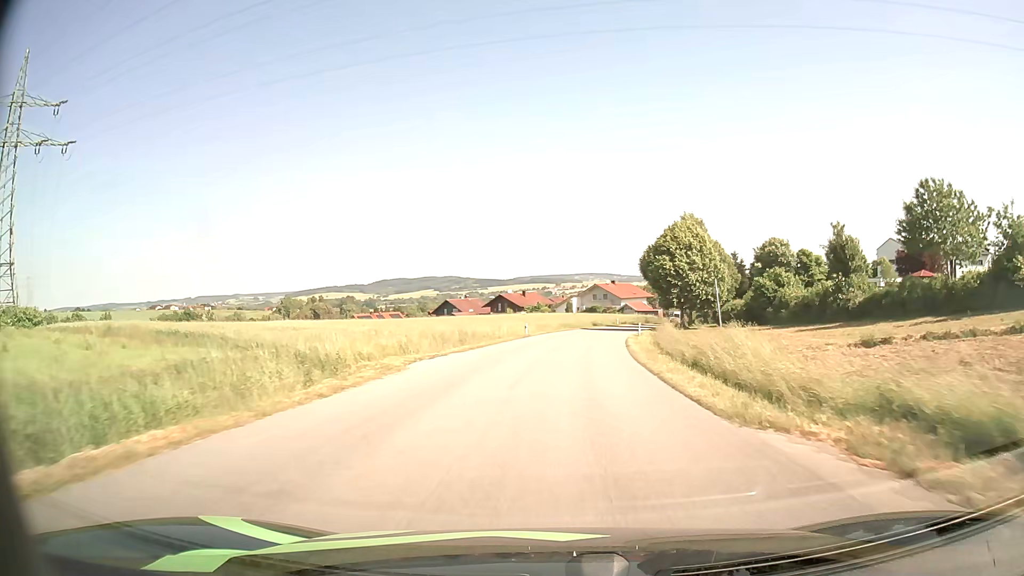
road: tertiary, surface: asphalt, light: Day
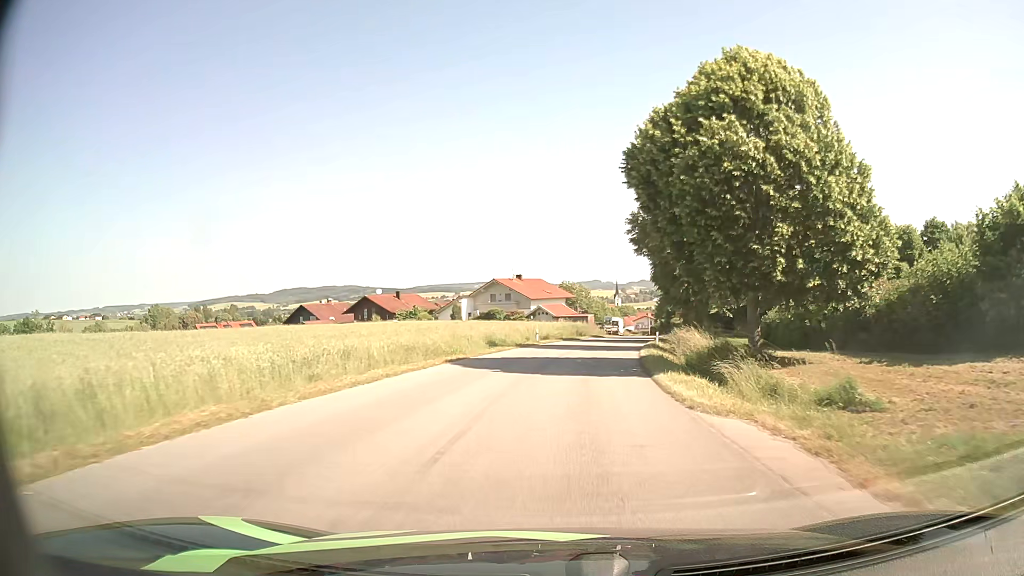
(+2.9, +42.2) m; +9°
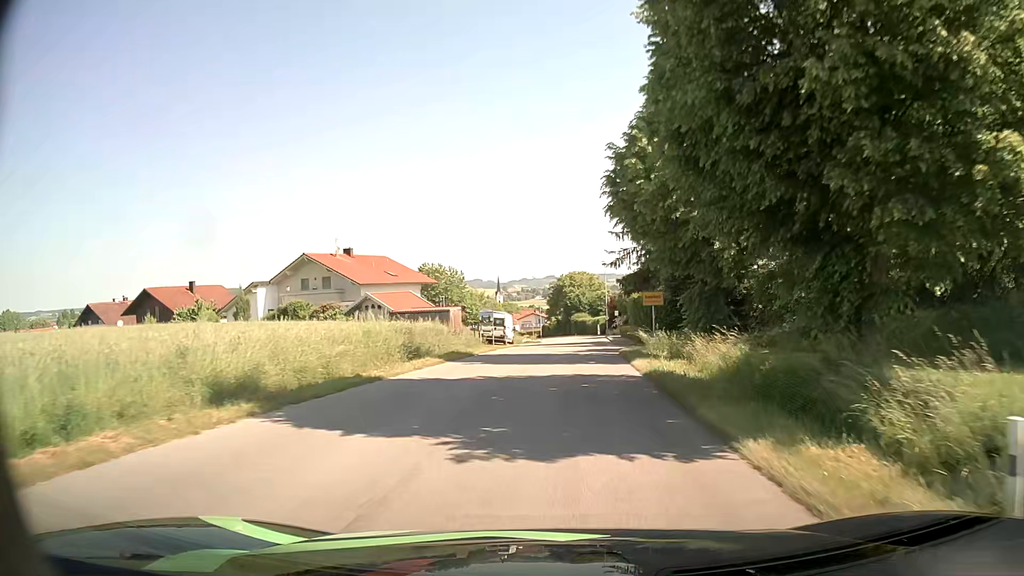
(+3.2, +38.4) m; +10°
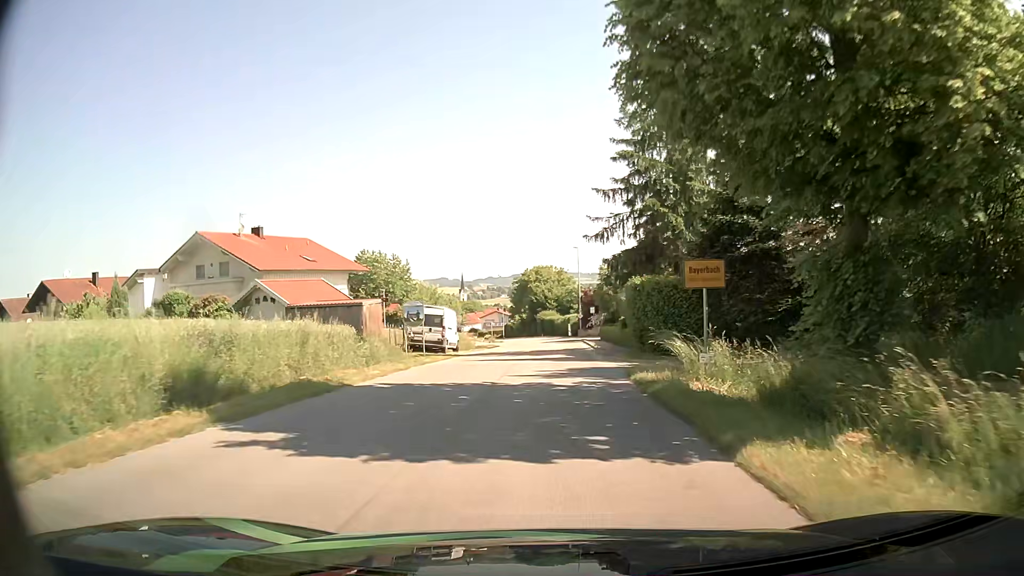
(+0.2, +14.7) m; +2°
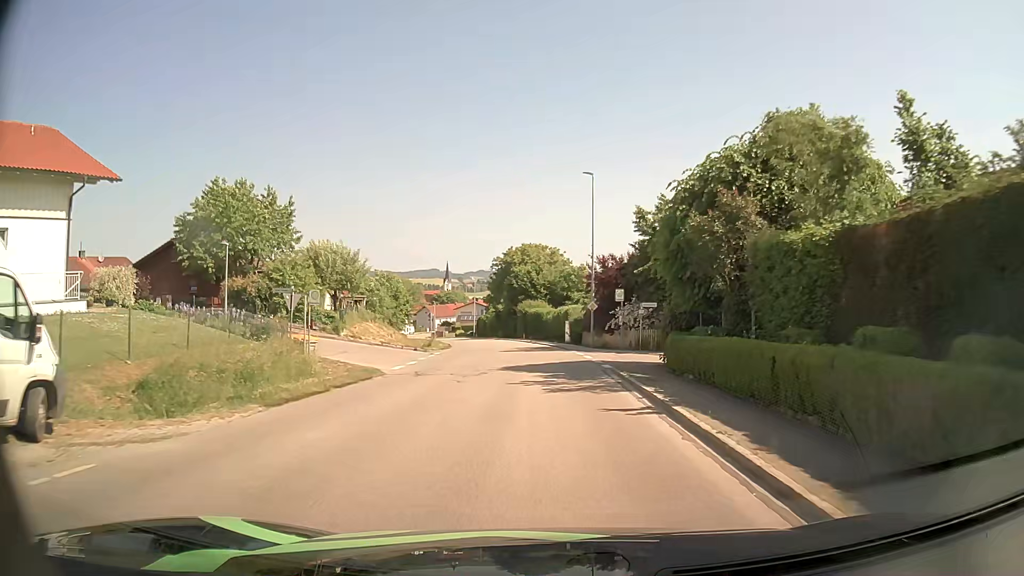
(+0.4, +34.3) m; +1°
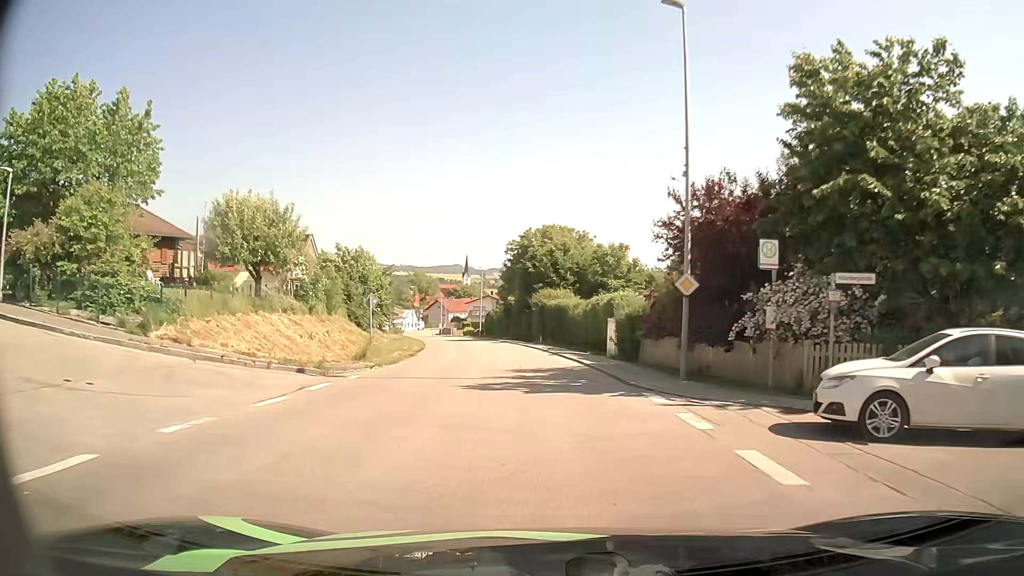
(-0.2, +20.2) m; -1°
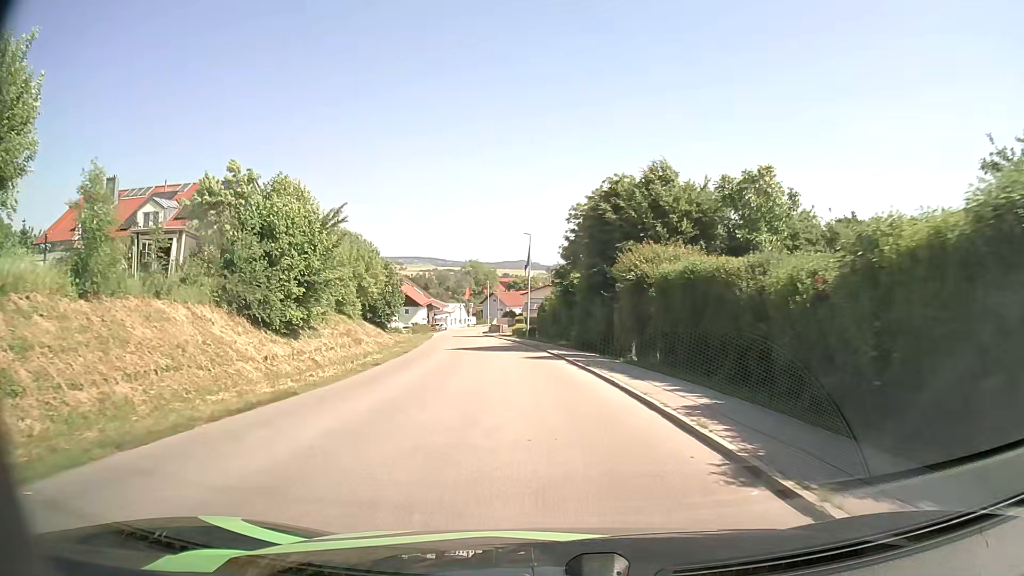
(-1.2, +27.3) m; -6°
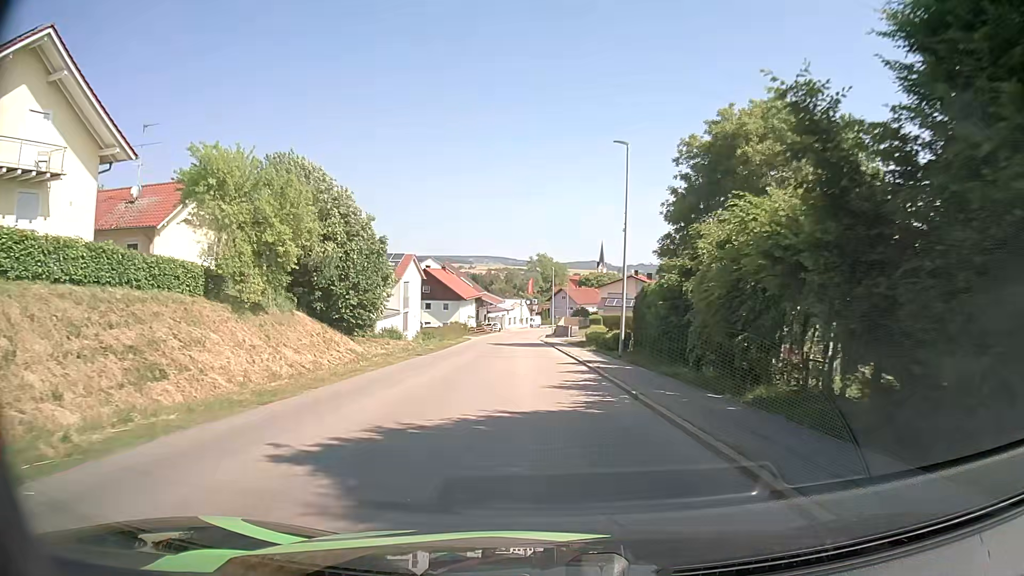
(-1.6, +27.3) m; -6°
(0, +10) (0, +20) (-1, +30) (-1, +40) (-2, +50) (-2, +60) (-3, +70) (-3, +80) (-3, +90) (-2, +100) m
